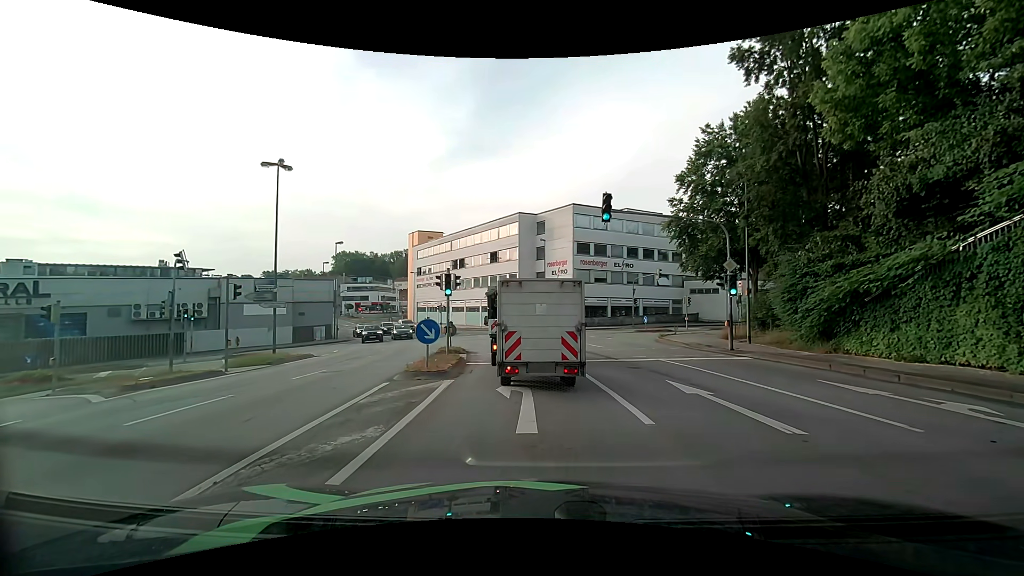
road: tertiary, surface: asphalt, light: Day
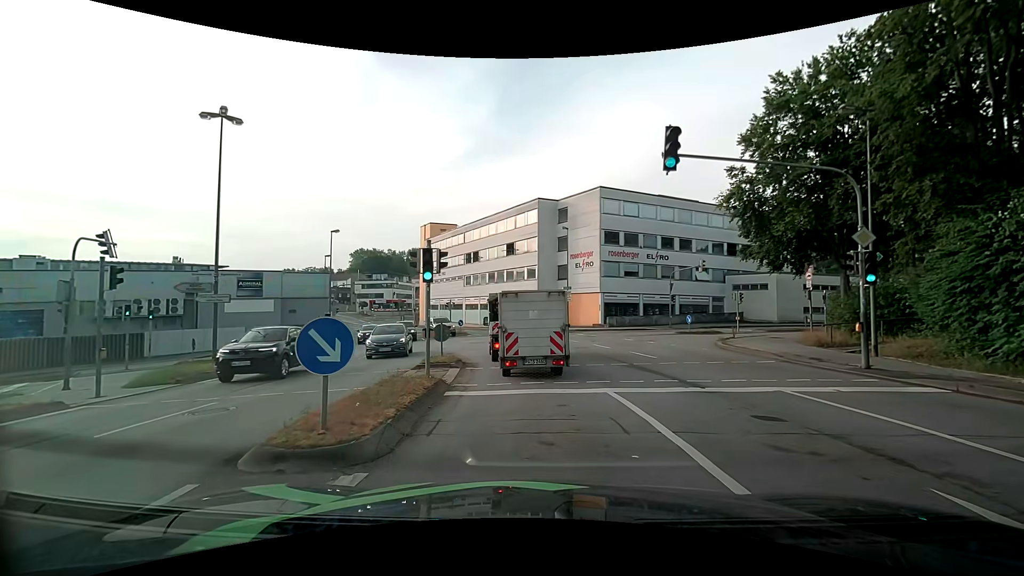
(0.0, +6.8) m; -1°
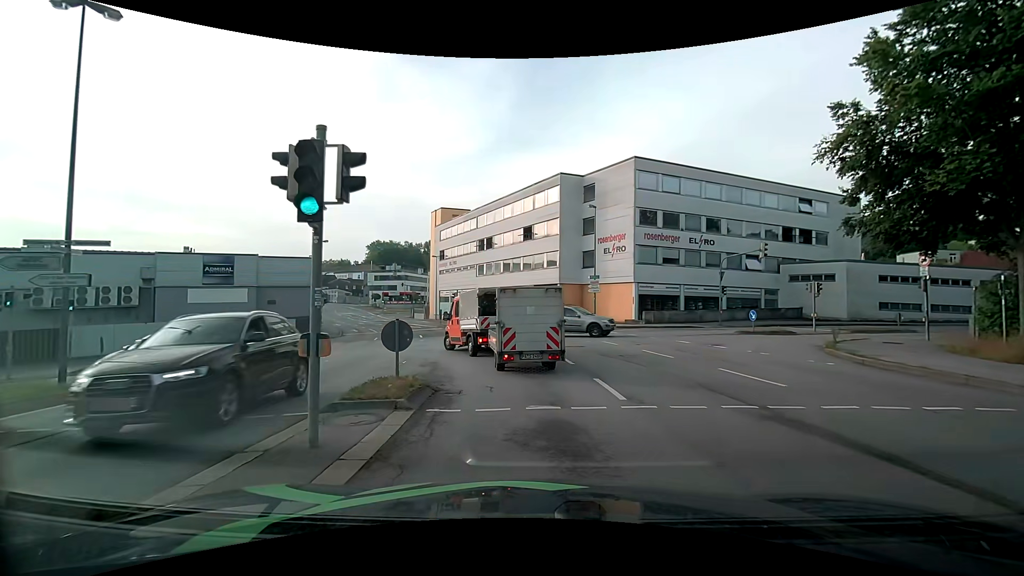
(-0.2, +7.5) m; -5°
(0, +10) (-1, +20) (-8, +26) (-18, +25) (-27, +20) (-36, +15) (-44, +10) (-53, +6) (-62, +1) (-71, -4) m
